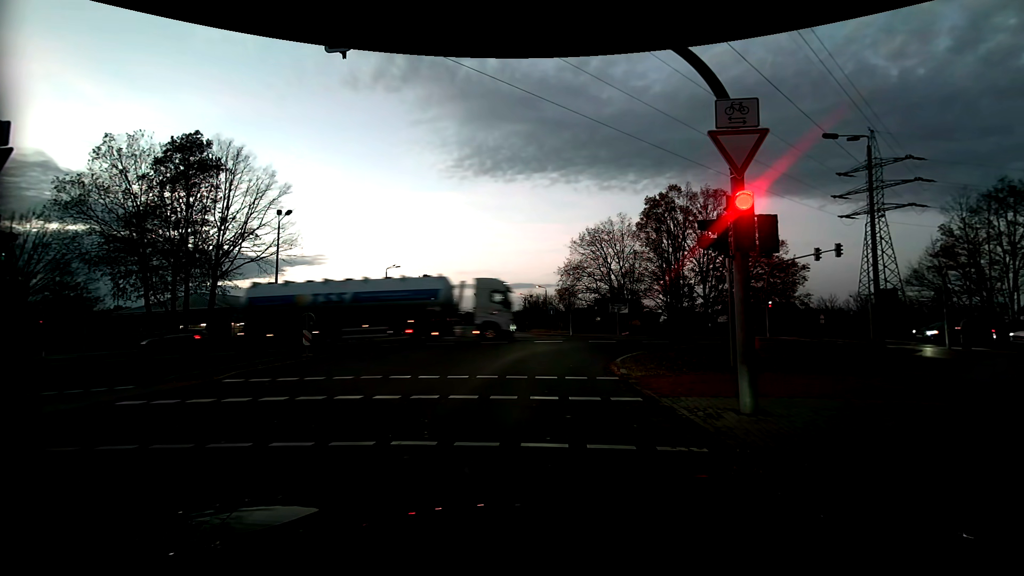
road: tertiary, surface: asphalt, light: Dusk
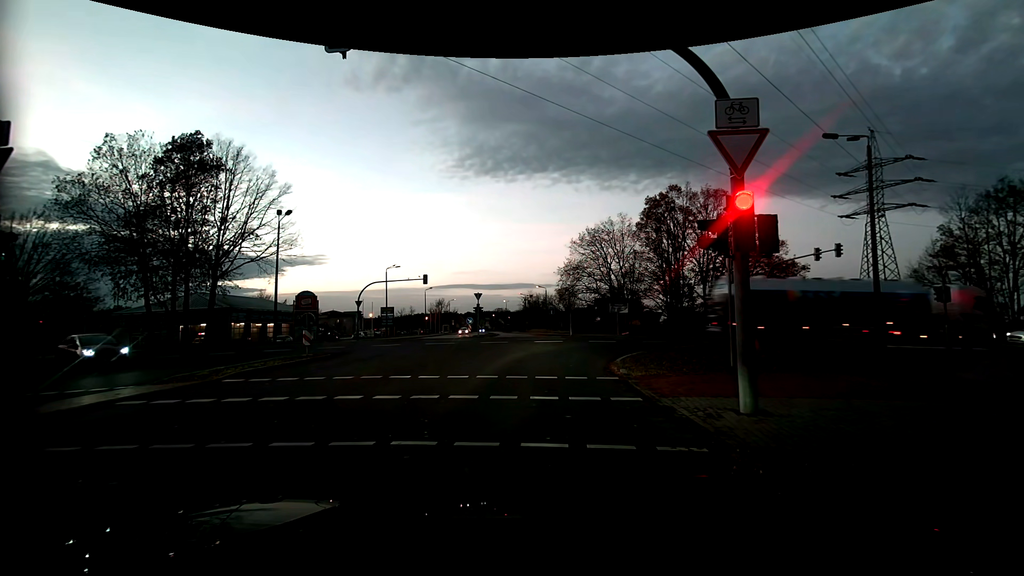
(0.0, 0.0) m; 0°
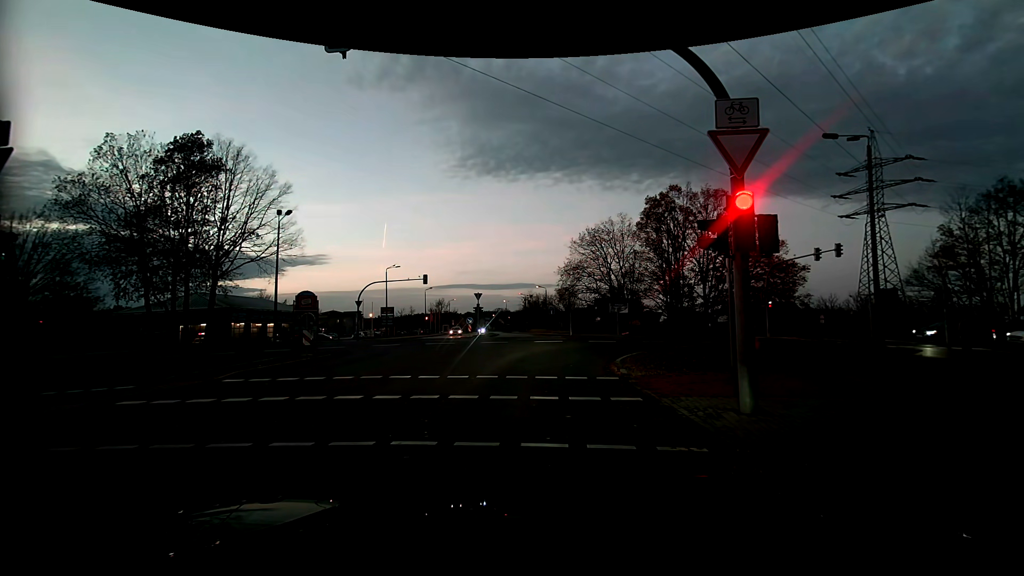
(0.0, 0.0) m; 0°
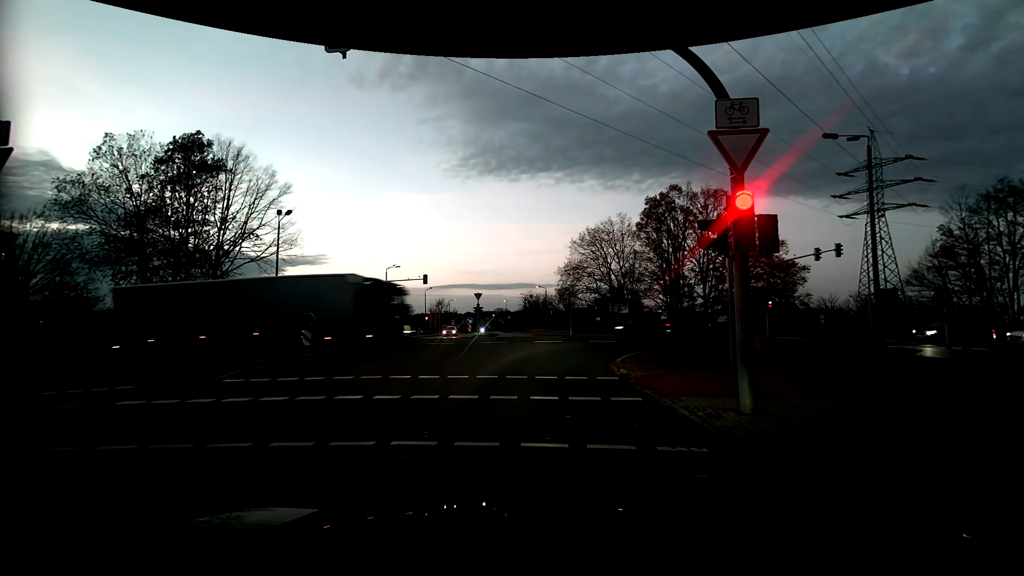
(0.0, 0.0) m; 0°
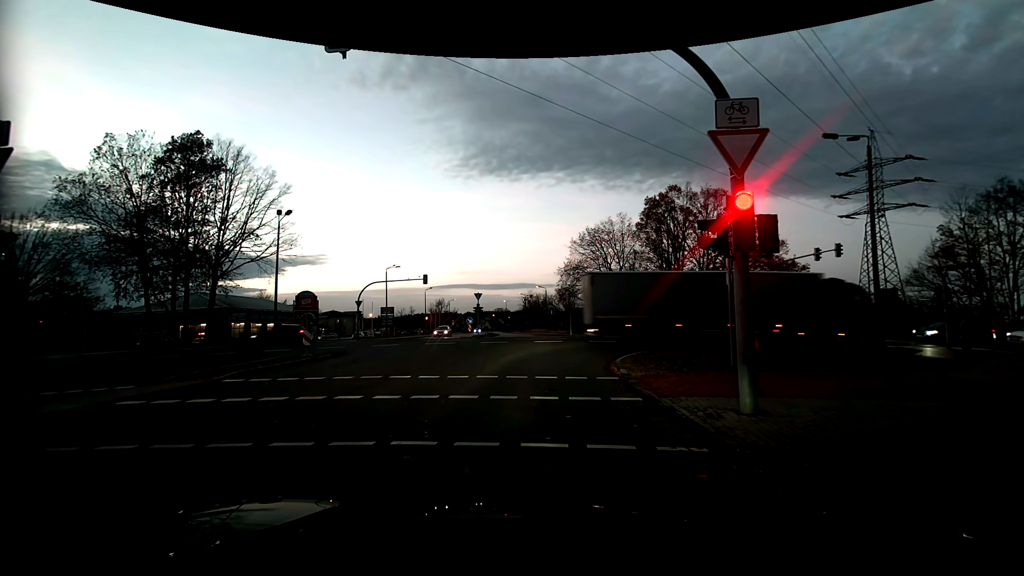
(0.0, 0.0) m; 0°
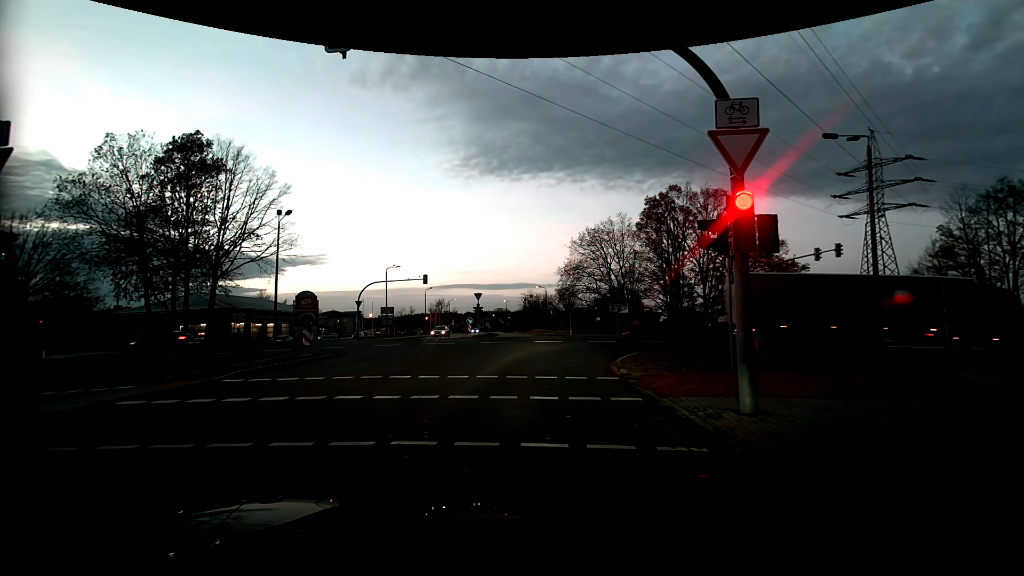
(0.0, 0.0) m; 0°
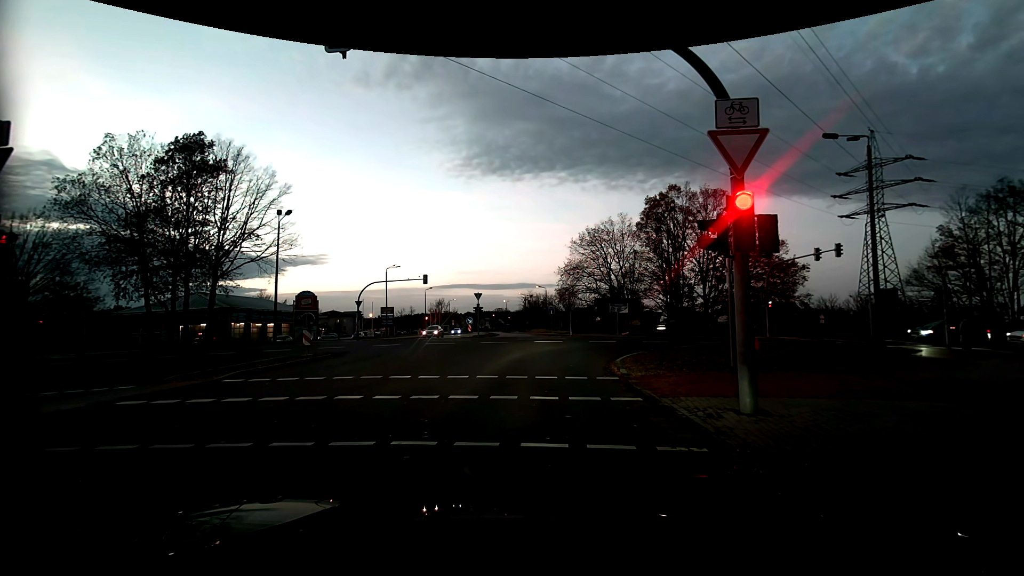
(0.0, 0.0) m; 0°
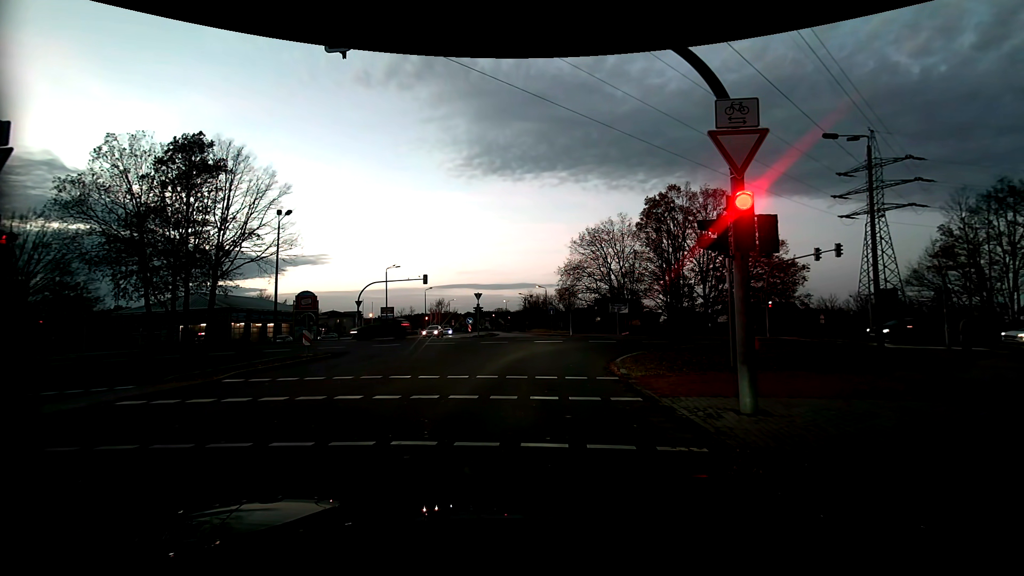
(0.0, 0.0) m; 0°
(0, +10) (+1, +20) (+7, +28) (+16, +33) (+25, +34) (+35, +35) (+45, +35) (+55, +36) (+65, +37) (+75, +37) m
